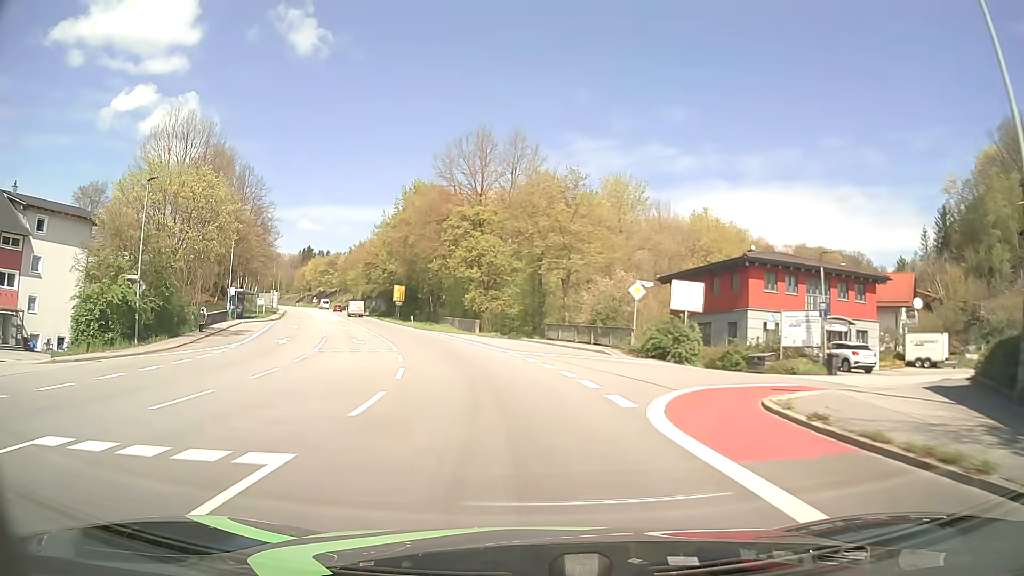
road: primary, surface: asphalt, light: Day
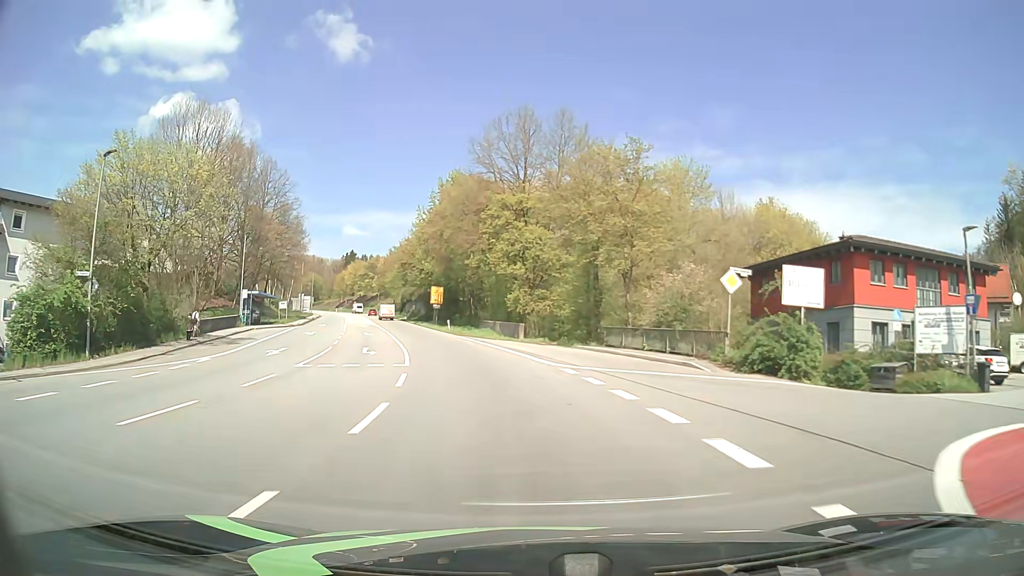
(-0.3, +7.7) m; -4°
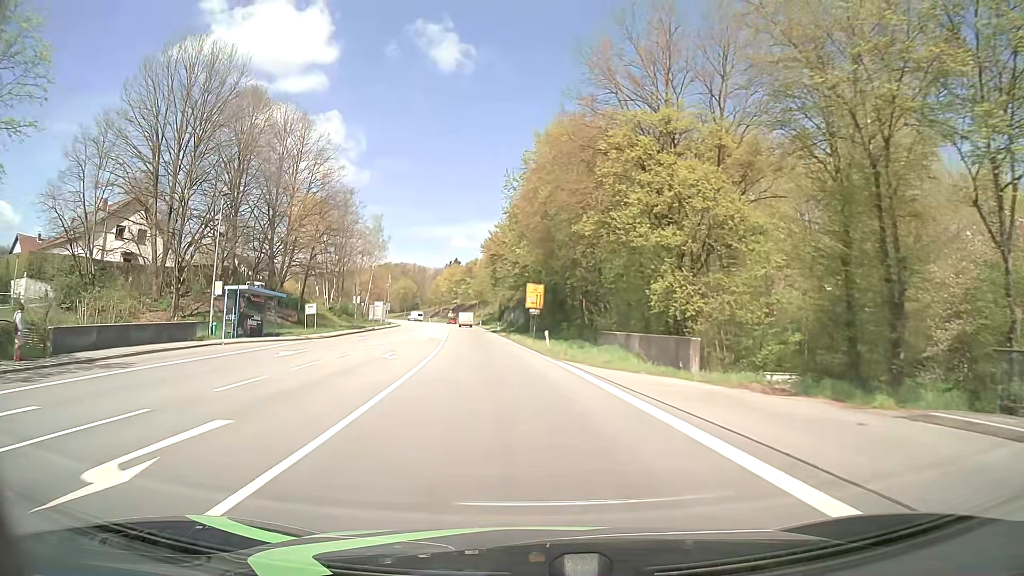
(-2.0, +23.1) m; -10°
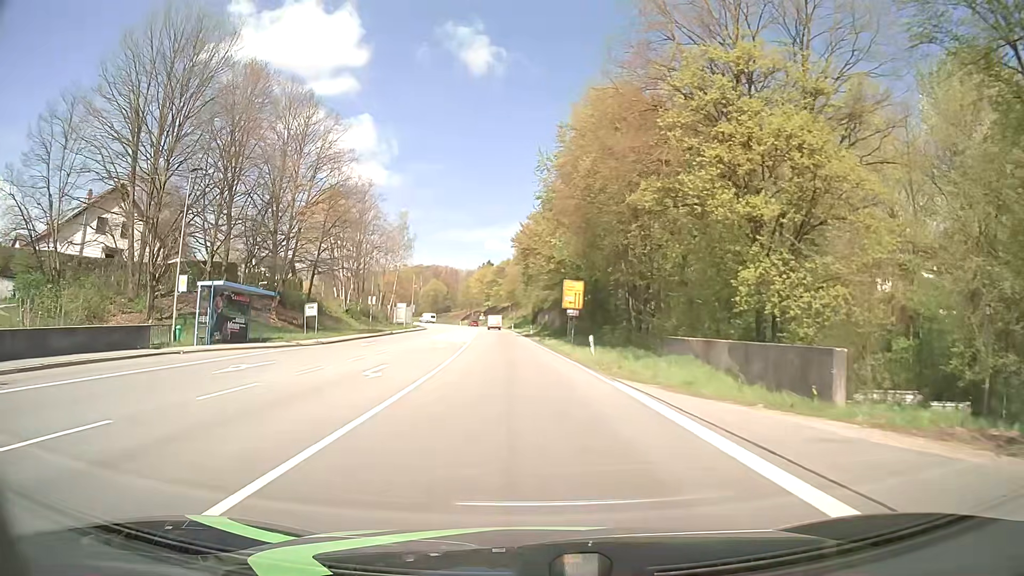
(-0.2, +7.7) m; -3°
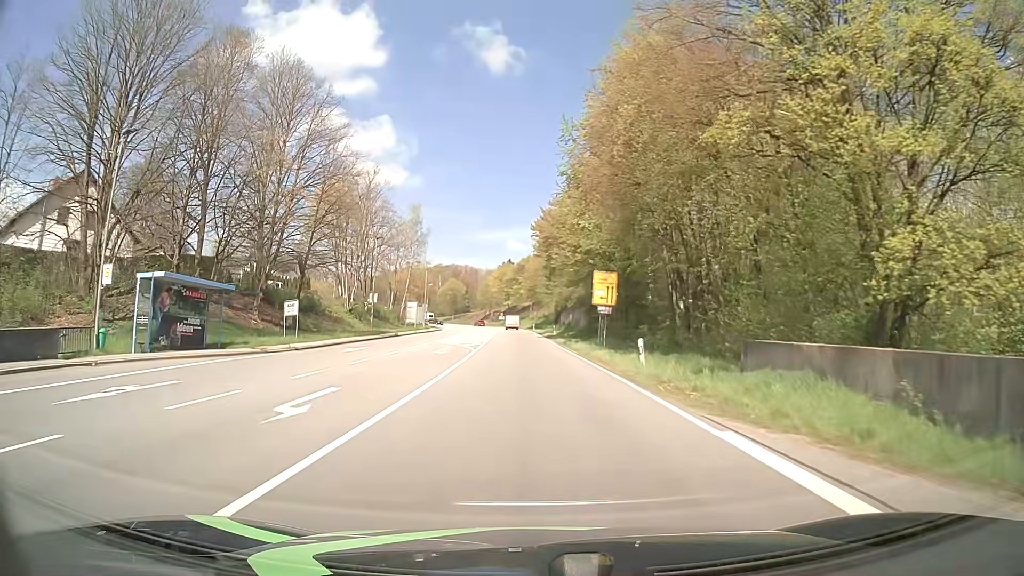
(-0.1, +7.7) m; -2°
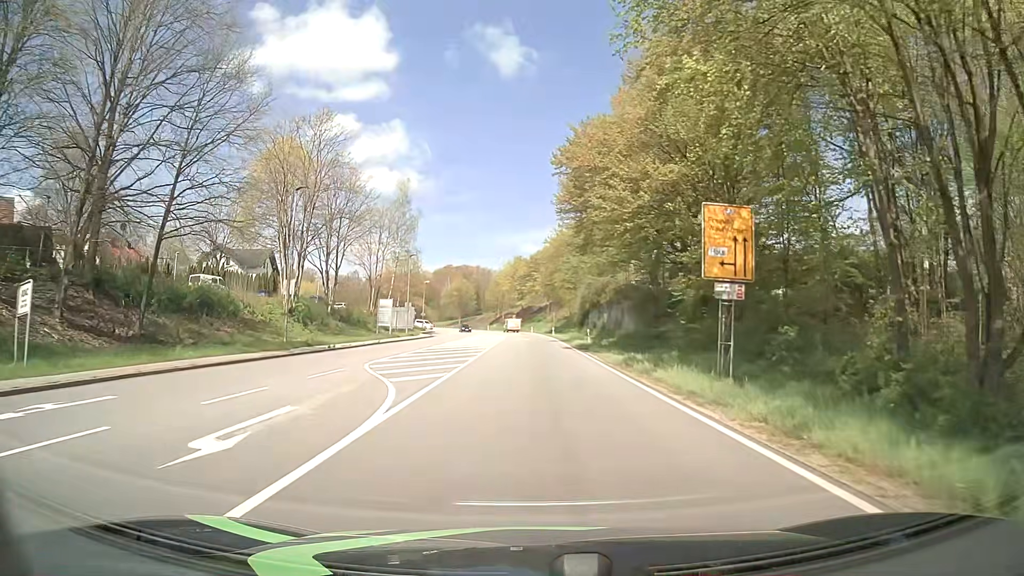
(-0.4, +23.3) m; -2°
